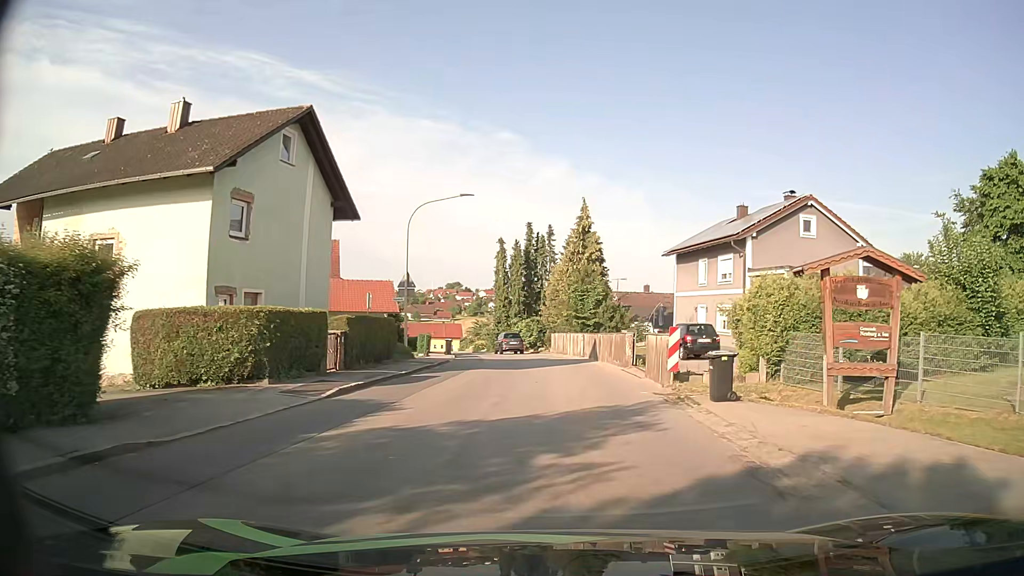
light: Day
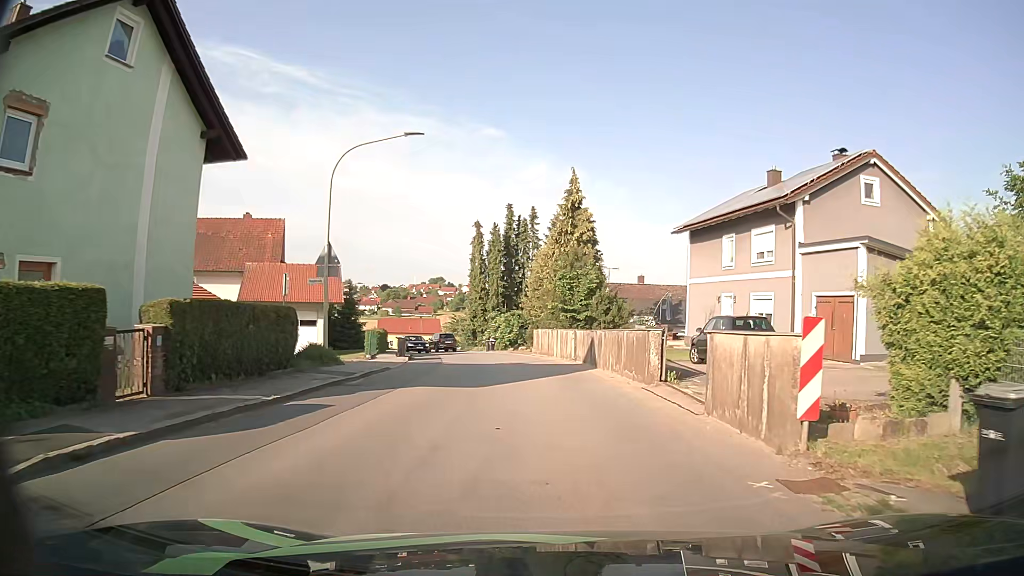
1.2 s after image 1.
(+0.1, +9.0) m; +2°
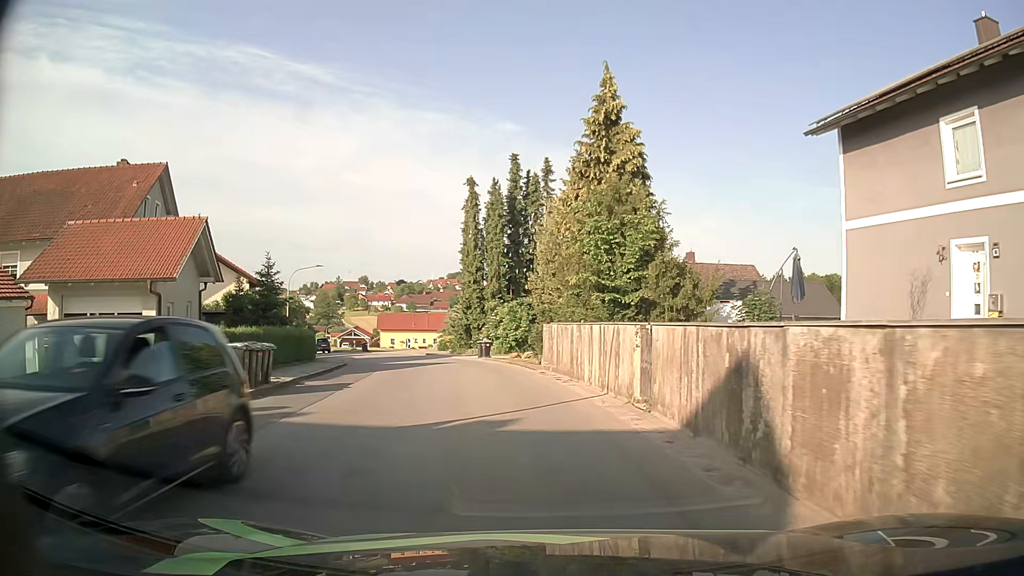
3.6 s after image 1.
(0.0, +18.3) m; -2°
(0, +10) (-2, +20) (-4, +30) (-7, +39) (-11, +48) (-16, +57) (-21, +66) (-26, +74) (-31, +83) (-37, +91) m
